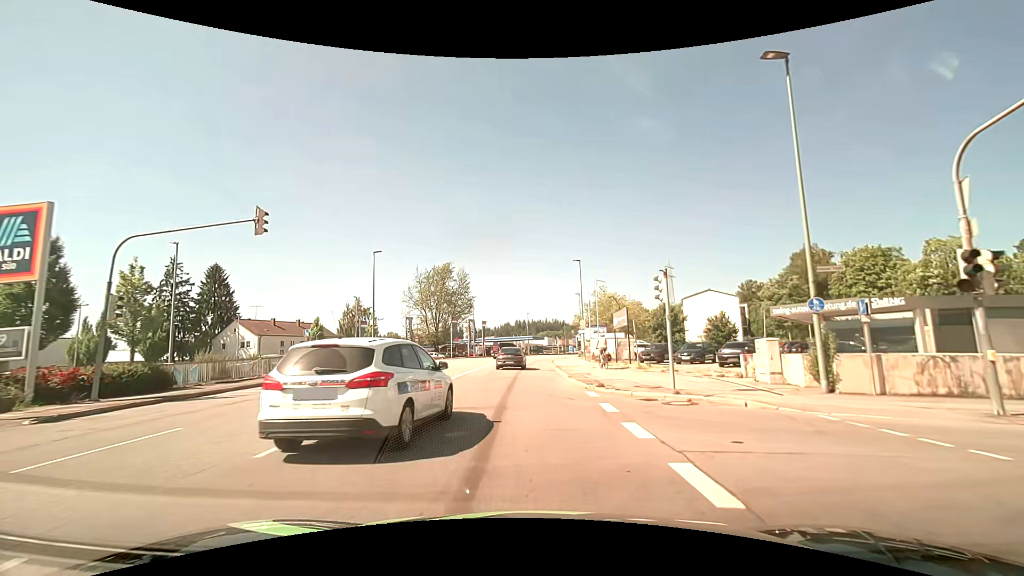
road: tertiary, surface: asphalt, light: Day
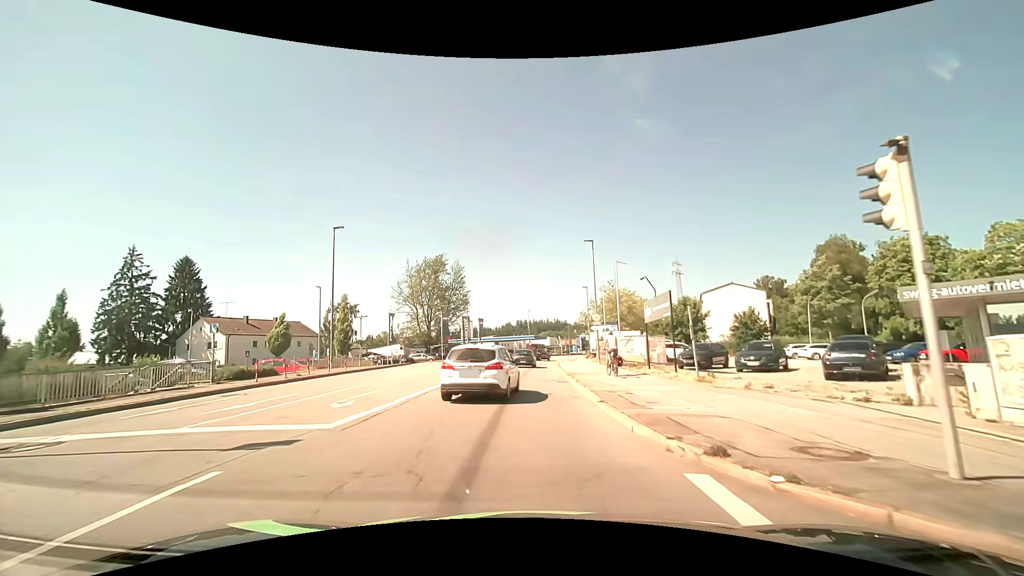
(-0.1, +9.6) m; -1°
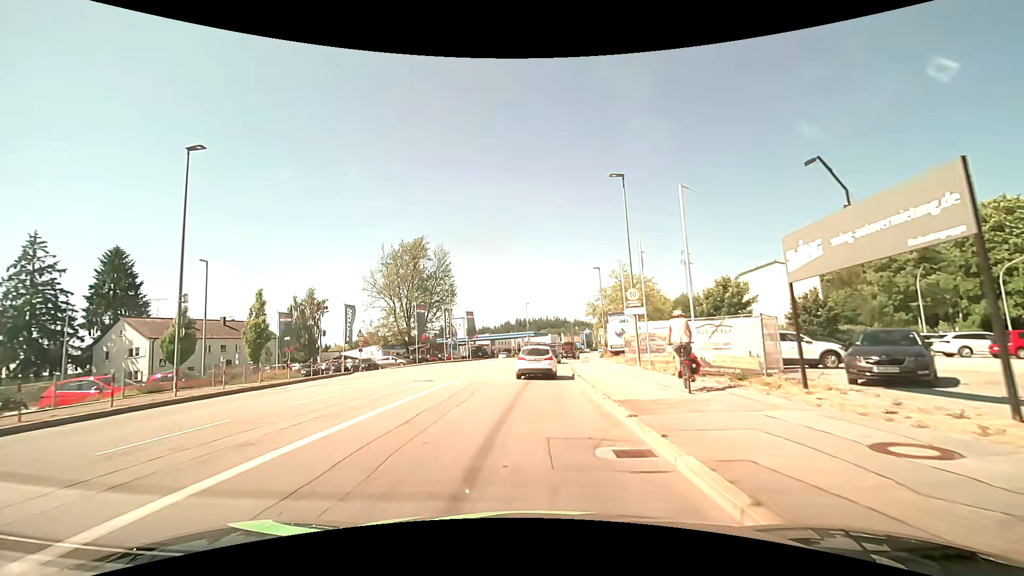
(+0.2, +15.2) m; 0°
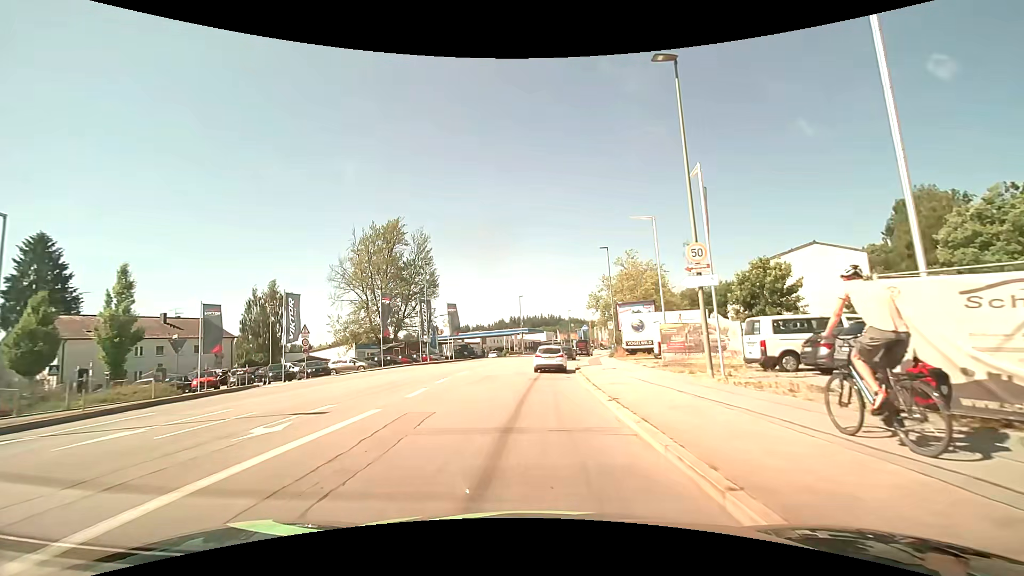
(+0.1, +10.8) m; 0°
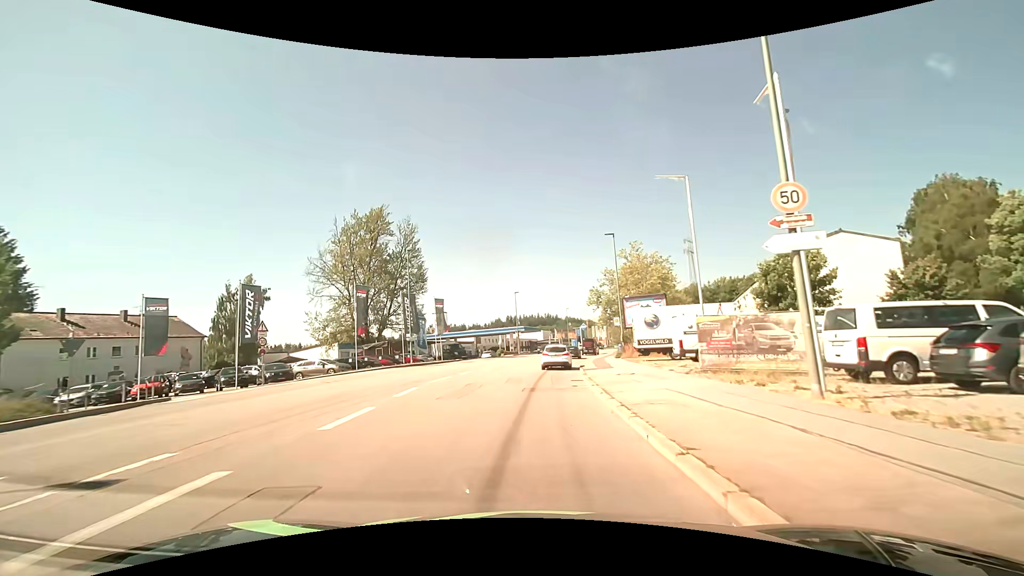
(+0.1, +5.6) m; +2°
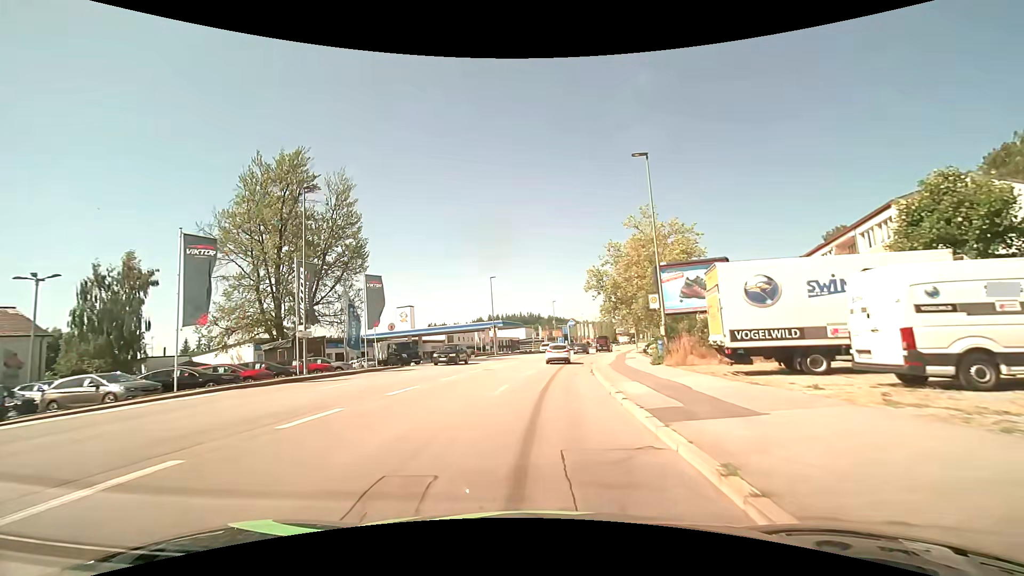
(+0.1, +17.7) m; +1°
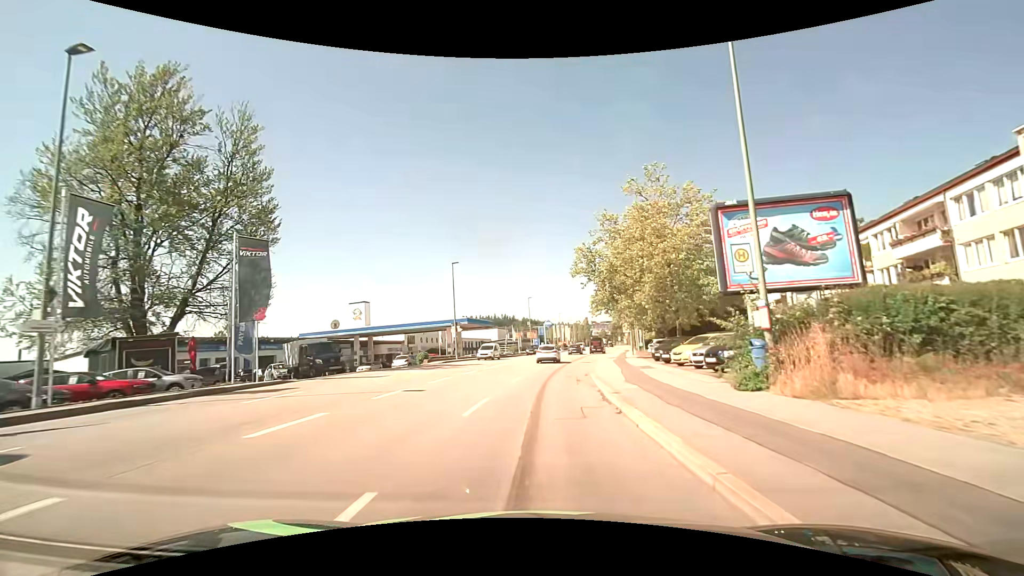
(+0.4, +12.7) m; +4°
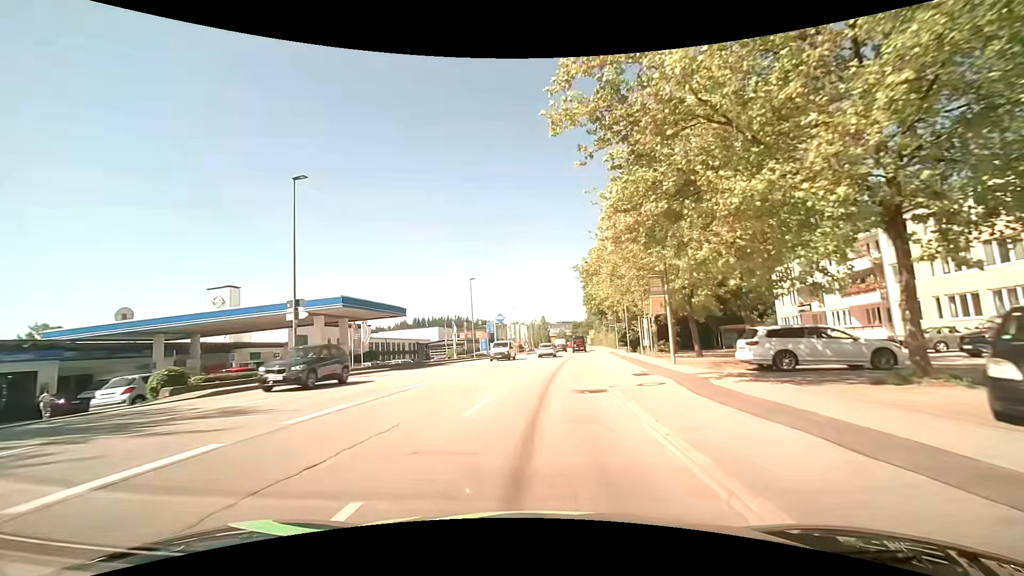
(+1.3, +27.3) m; +5°
(0, +10) (+1, +20) (+2, +30) (+3, +40) (+4, +50) (+5, +60) (+6, +70) (+7, +80) (+9, +90) (+10, +99) m
